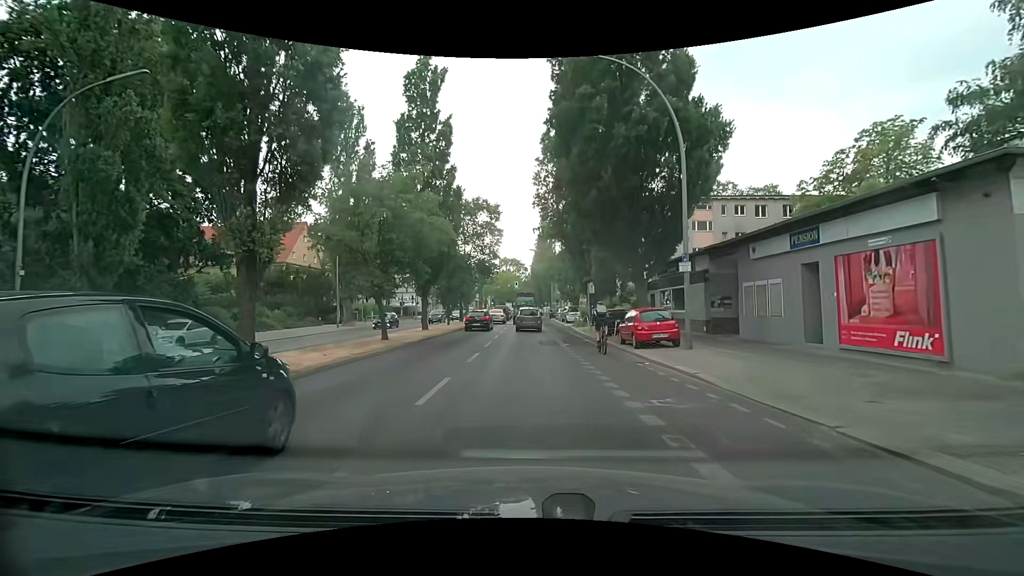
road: secondary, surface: asphalt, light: Day
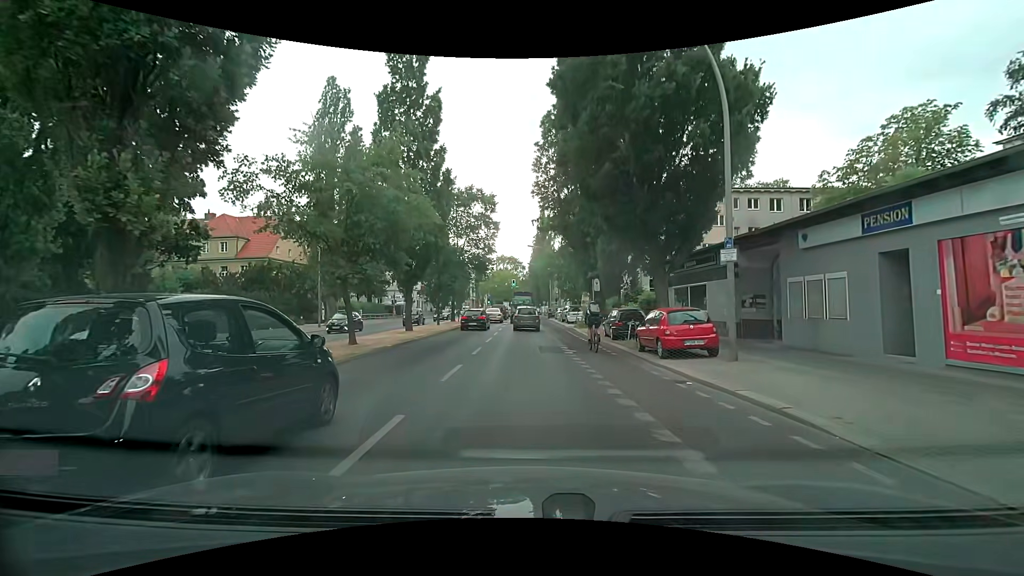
(+0.1, +3.8) m; +2°
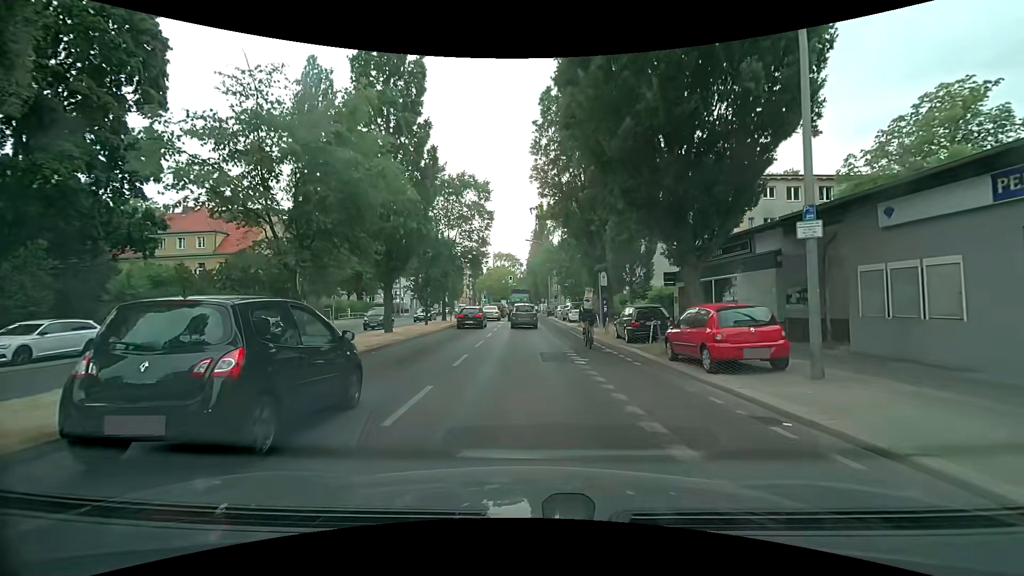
(0.0, +3.8) m; +1°
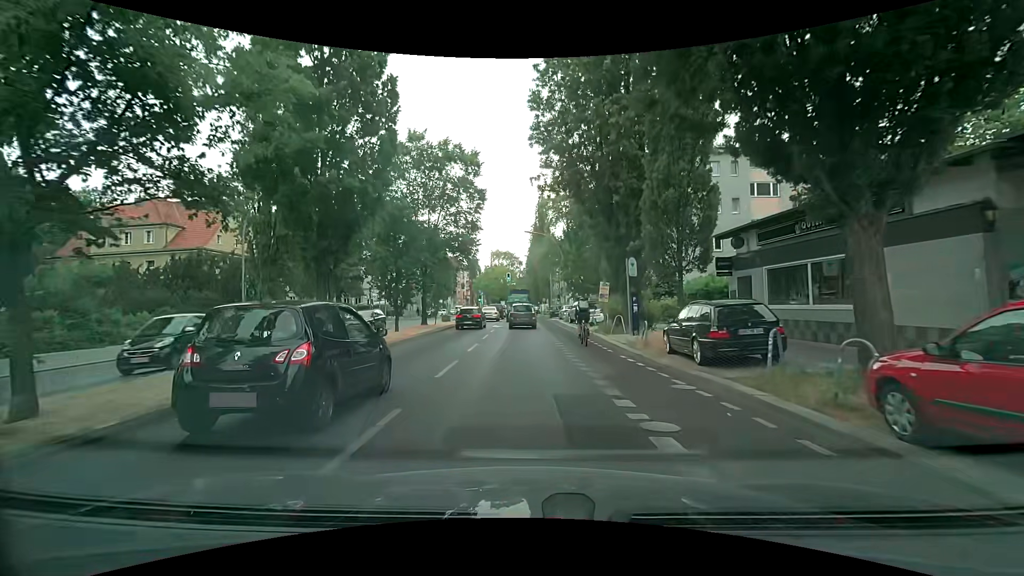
(-0.1, +7.9) m; 0°
